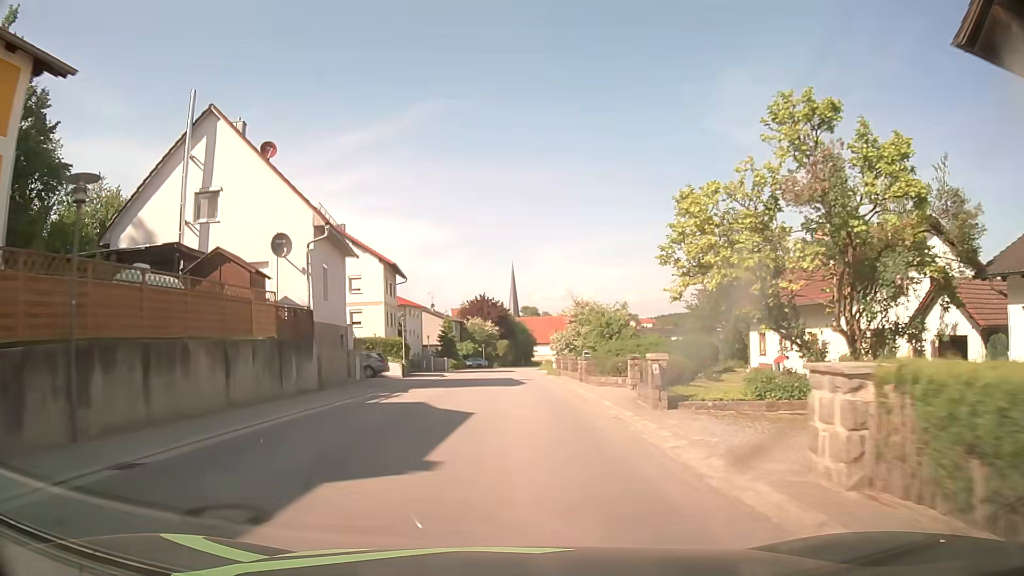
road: tertiary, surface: asphalt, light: Day
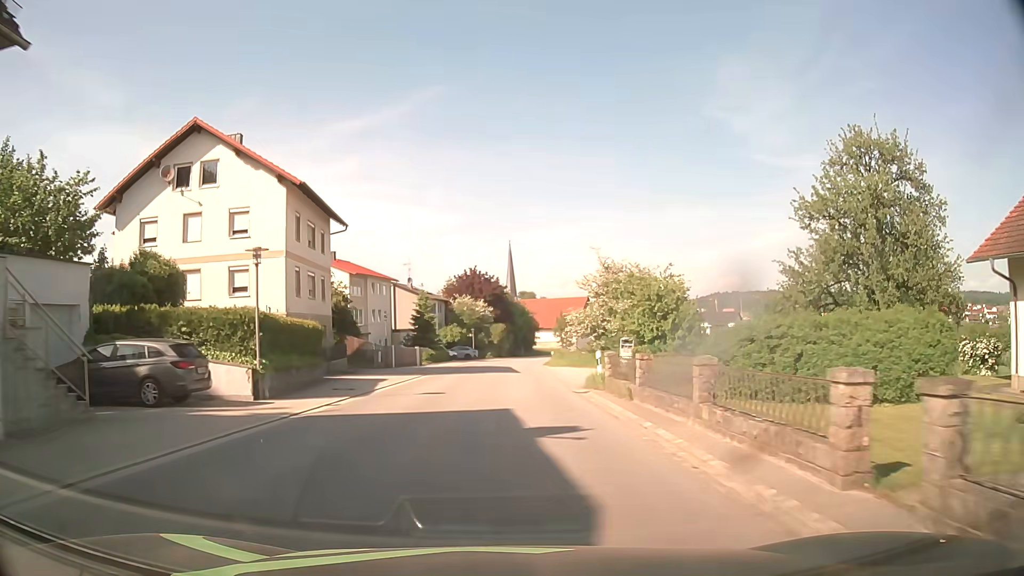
(+0.2, +23.5) m; 0°
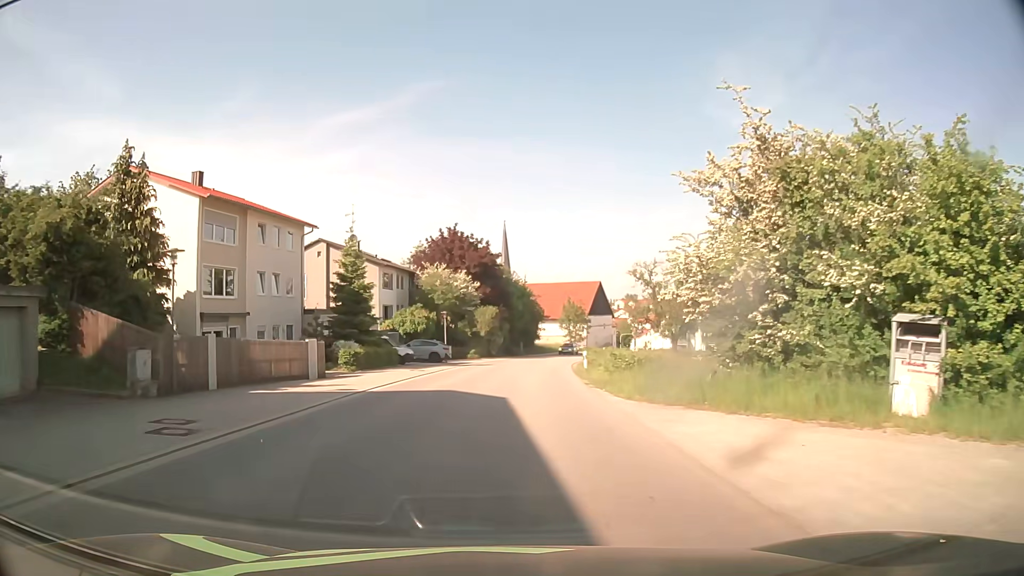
(+0.1, +31.3) m; +1°
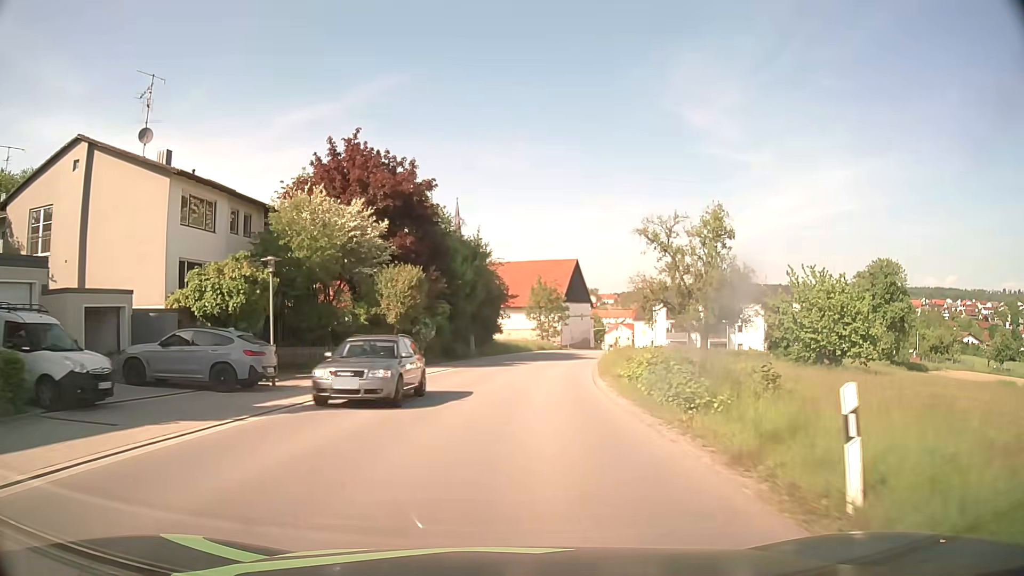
(+1.1, +30.9) m; +4°
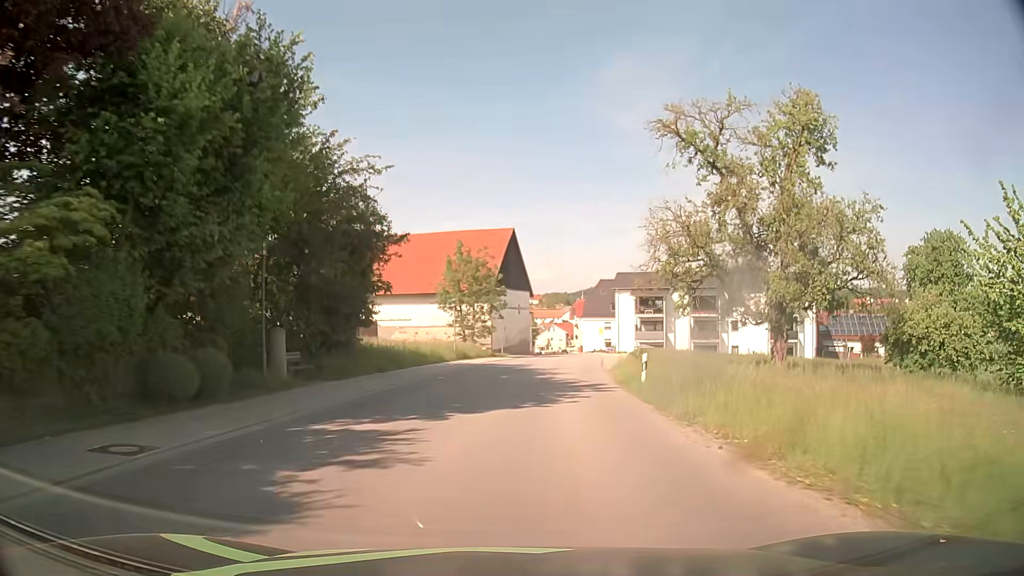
(+1.3, +30.7) m; +6°
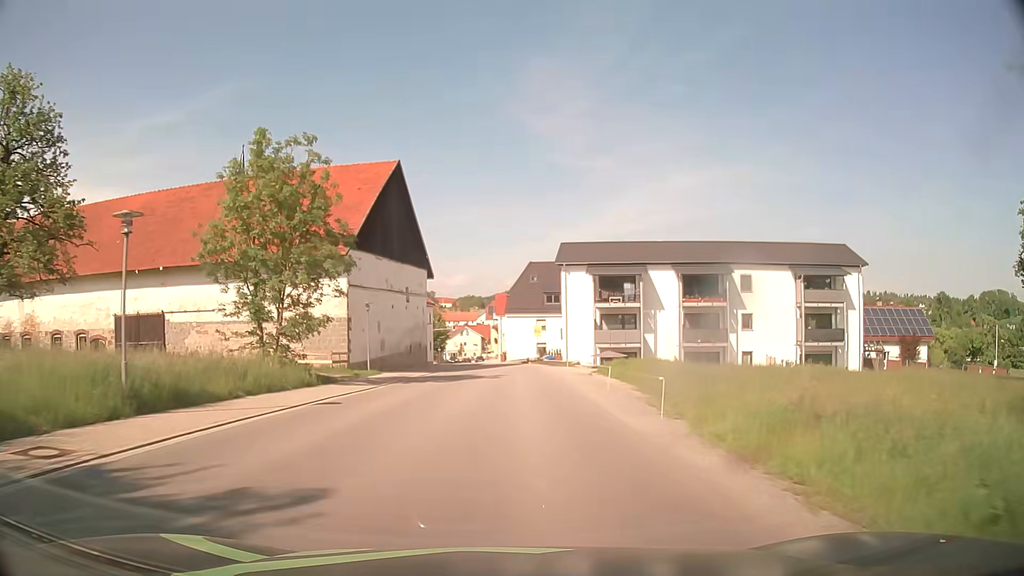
(+2.3, +30.3) m; +7°
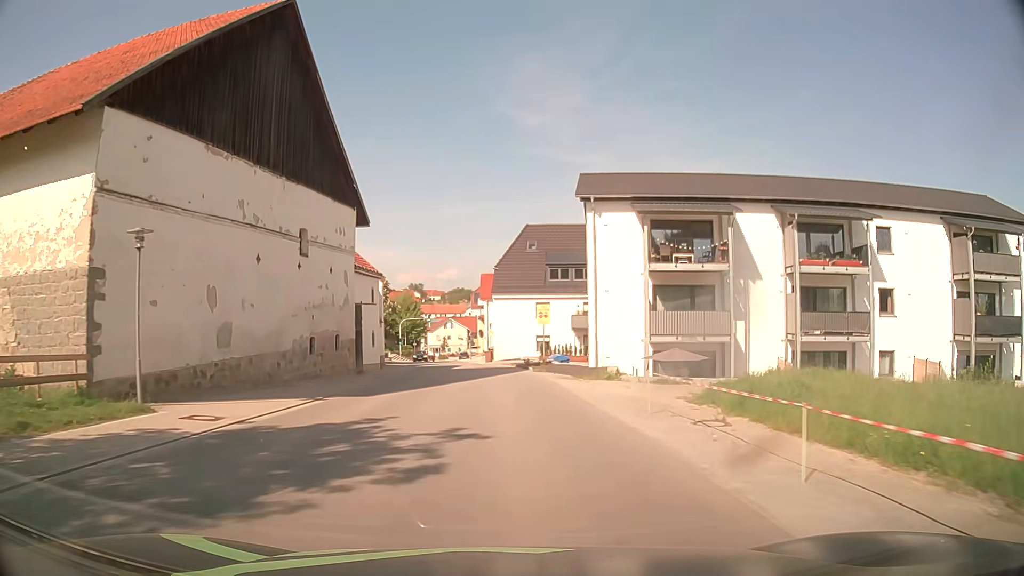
(+0.4, +22.9) m; +1°
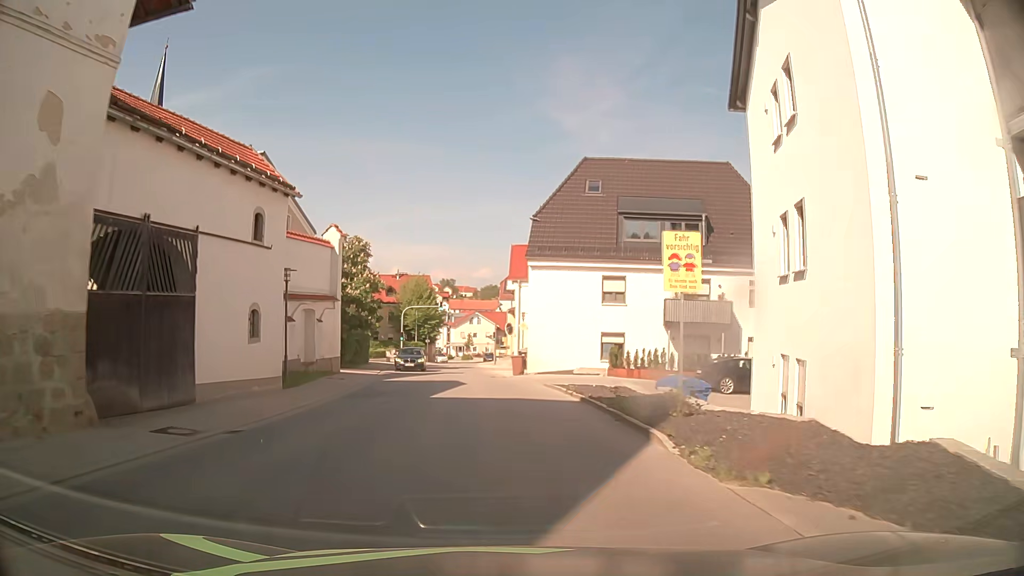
(-0.3, +23.0) m; -2°
(0, +10) (-1, +20) (-2, +30) (-3, +40) (-4, +50) (-5, +60) (-6, +70) (-6, +80) (-7, +90) (-7, +100) m
